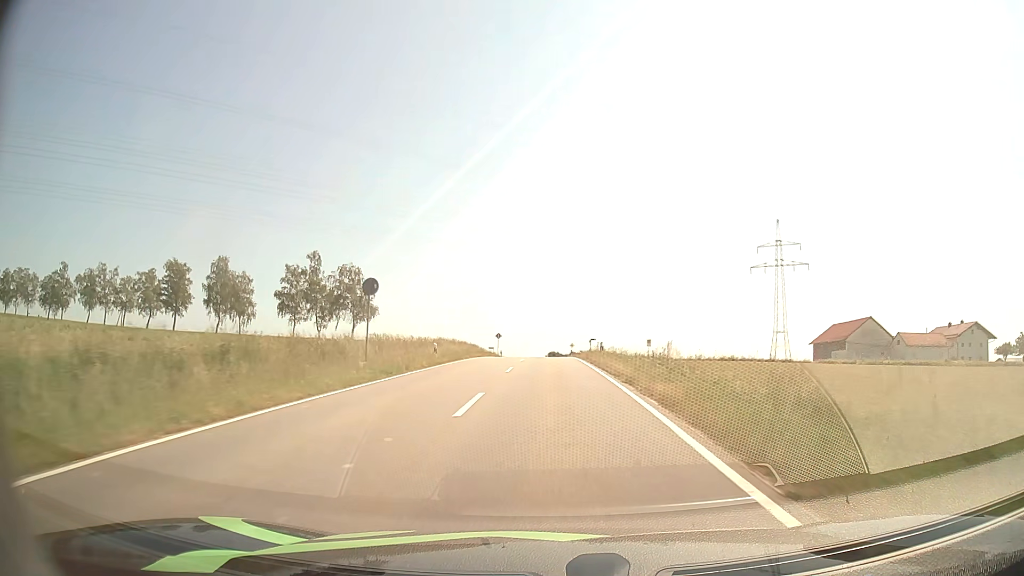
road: tertiary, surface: asphalt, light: Day
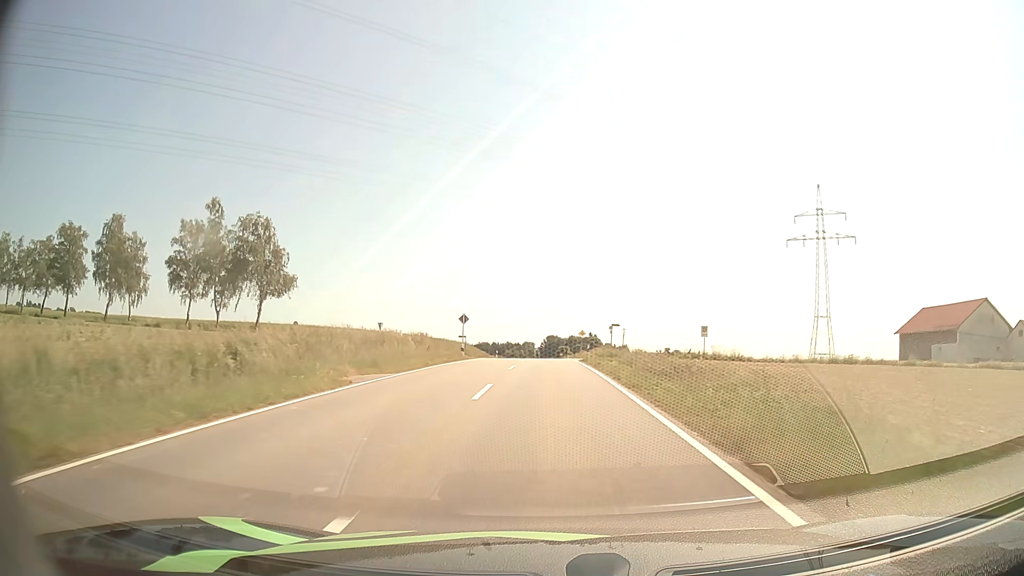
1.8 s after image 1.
(0.0, +34.2) m; 0°
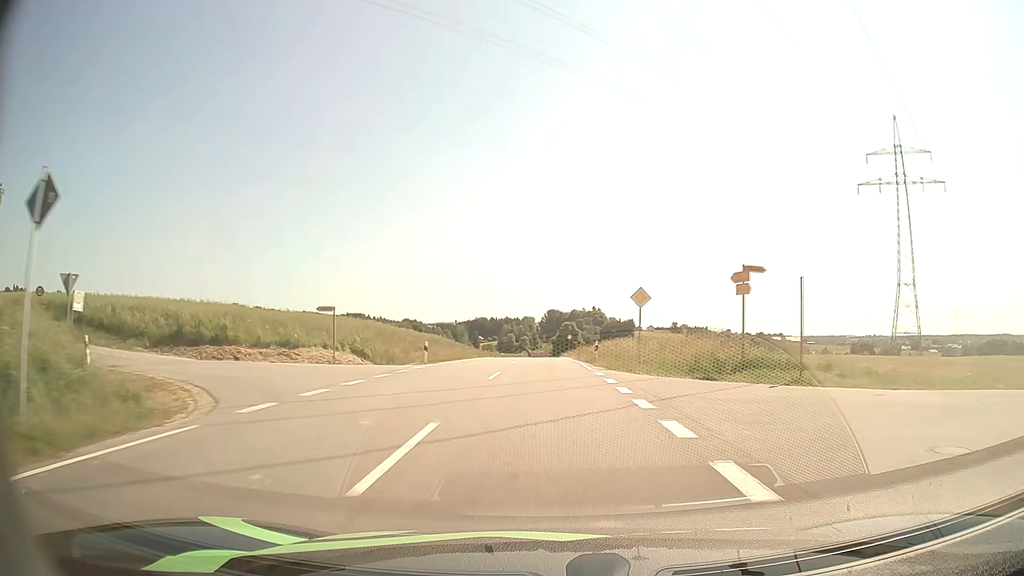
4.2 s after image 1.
(+0.1, +44.5) m; 0°
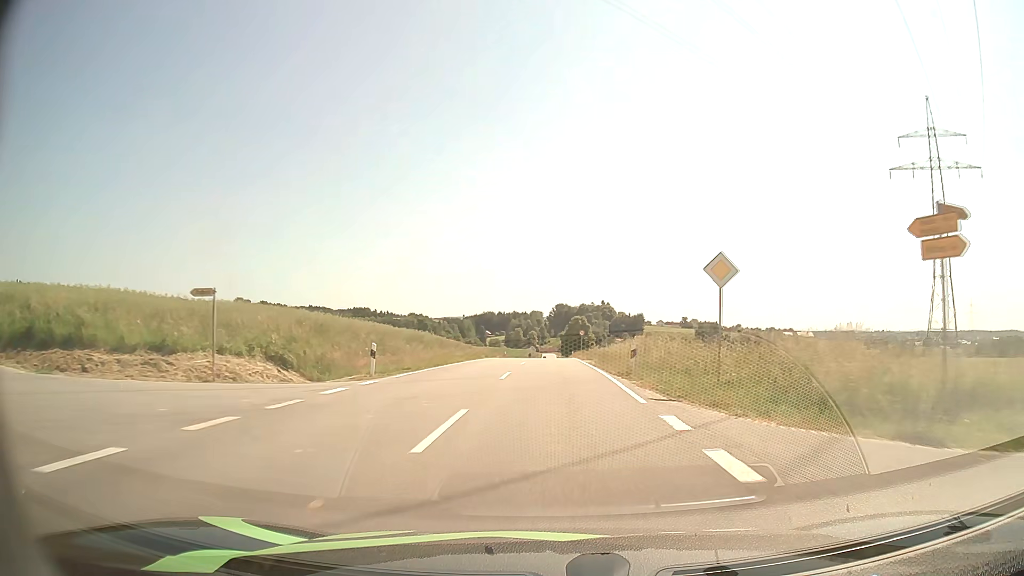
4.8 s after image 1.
(-0.1, +11.2) m; -1°
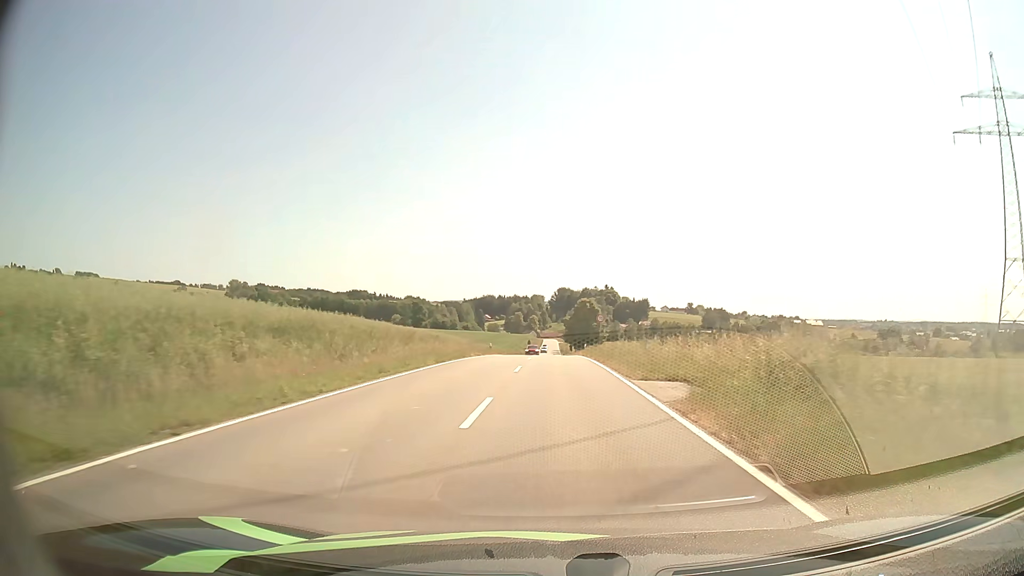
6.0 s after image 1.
(-0.1, +22.5) m; 0°
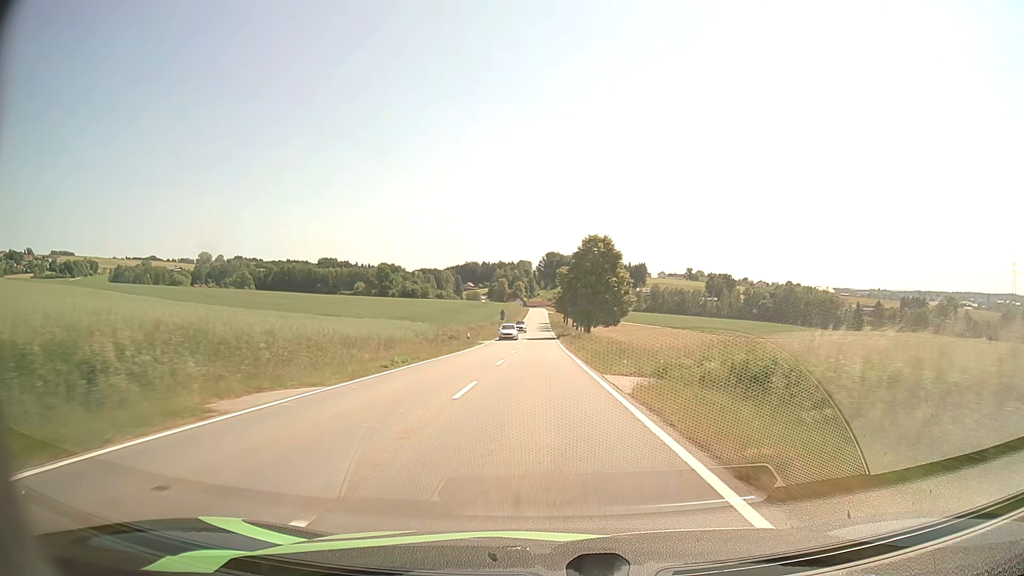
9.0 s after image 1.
(+1.1, +58.0) m; +1°
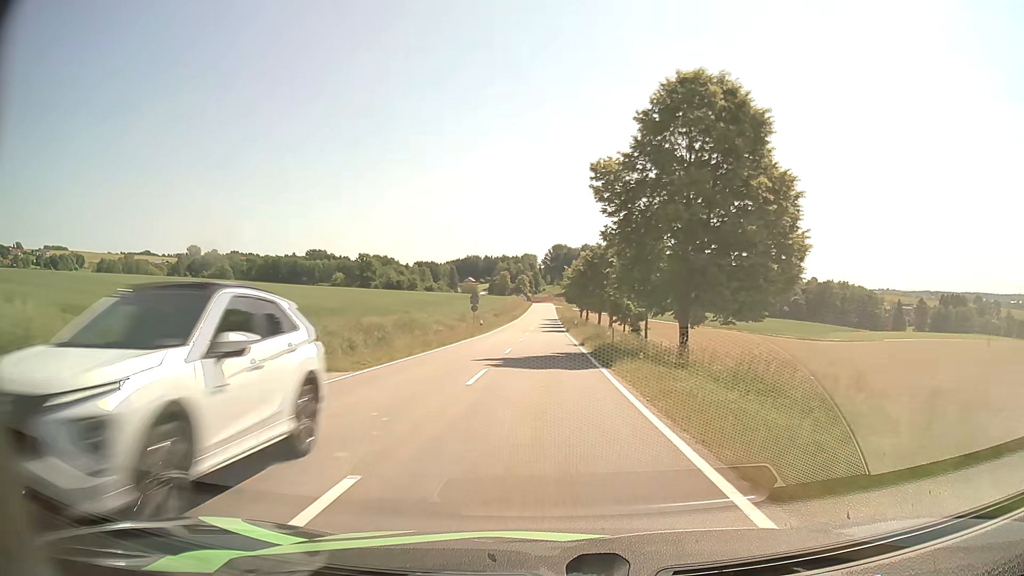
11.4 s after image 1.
(-0.4, +48.3) m; -1°
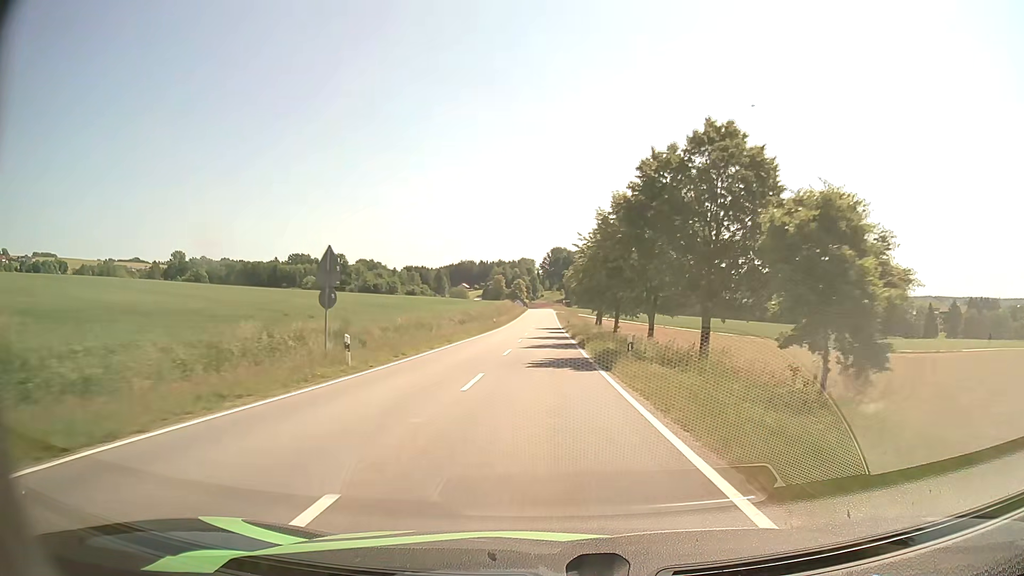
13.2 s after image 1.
(0.0, +37.6) m; 0°
(0, +10) (0, +20) (0, +30) (0, +40) (0, +50) (0, +60) (0, +70) (0, +80) (0, +90) (0, +100) m
